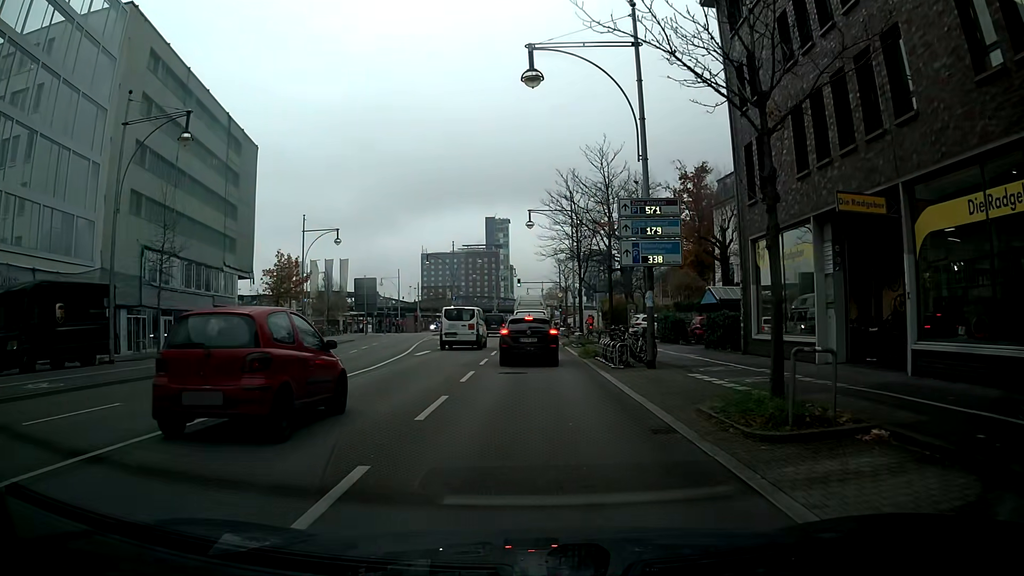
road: primary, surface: asphalt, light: Day
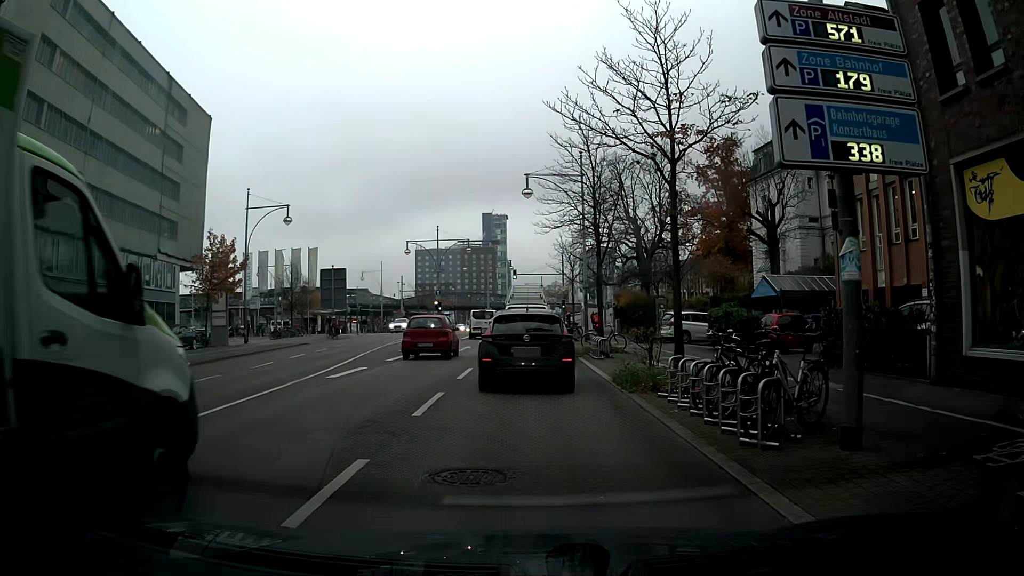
(0.0, +11.5) m; -1°
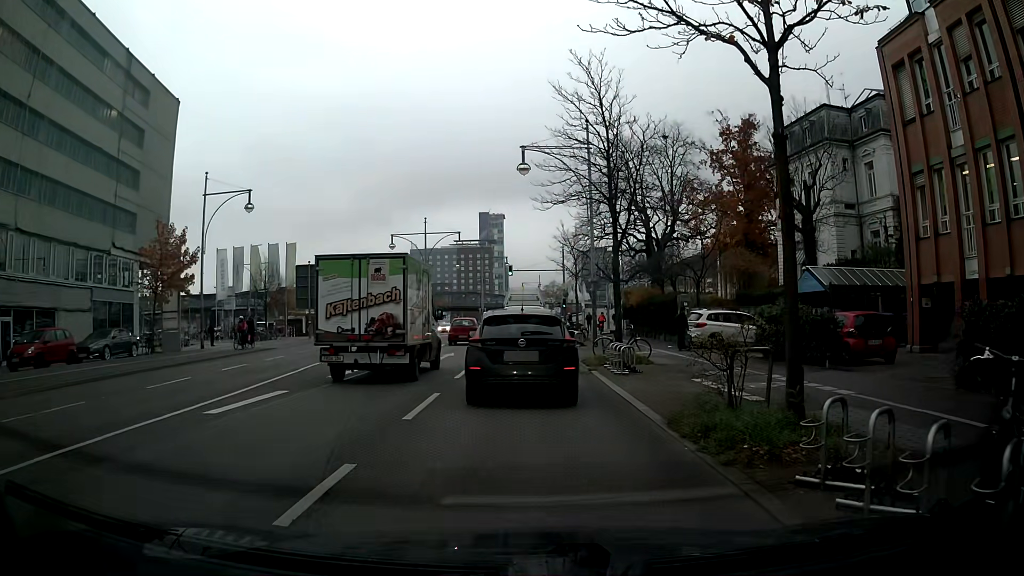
(0.0, +6.1) m; +1°
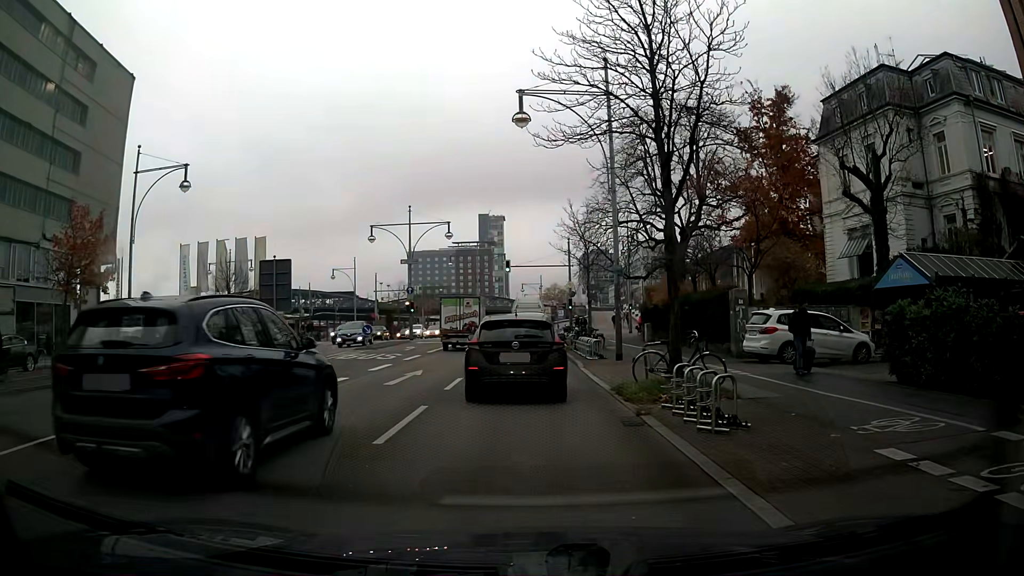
(0.0, +8.4) m; -1°
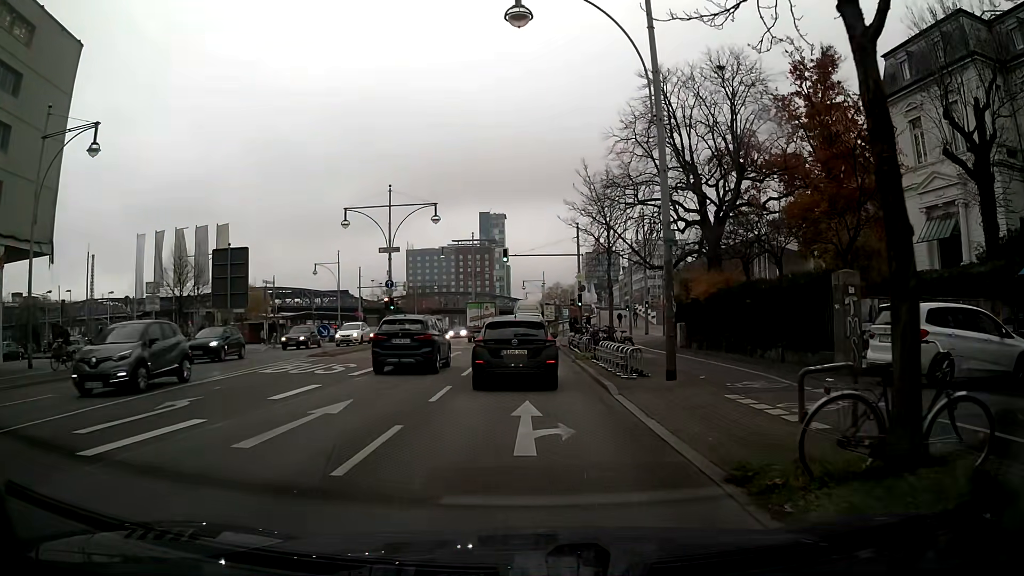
(0.0, +8.3) m; 0°
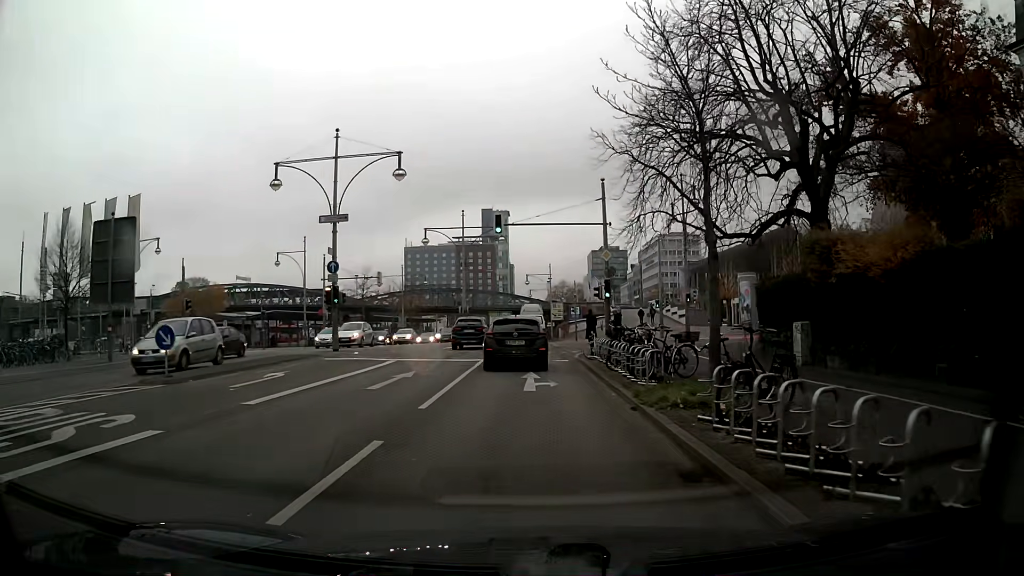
(0.0, +13.8) m; 0°
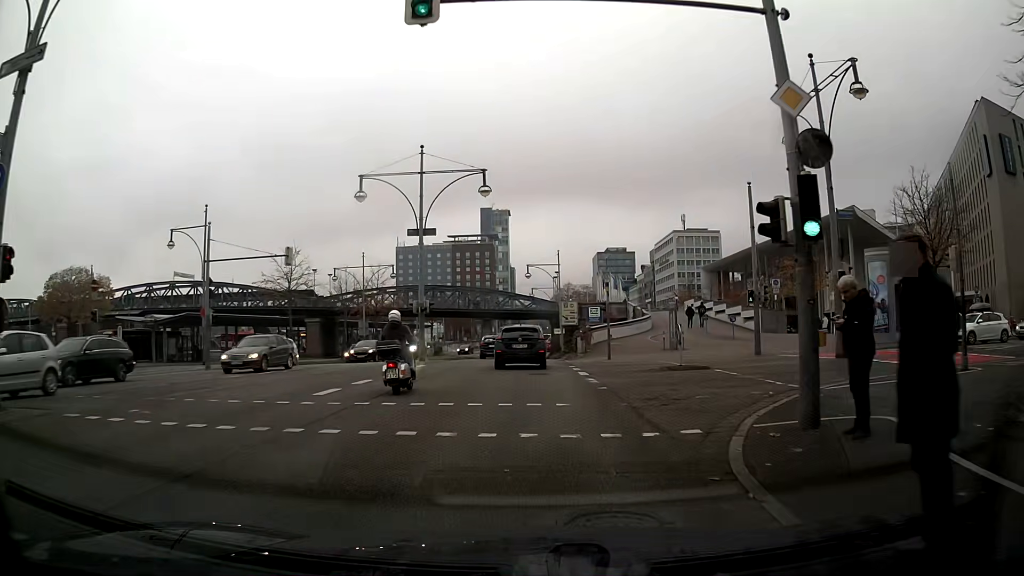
(0.0, +22.0) m; 0°
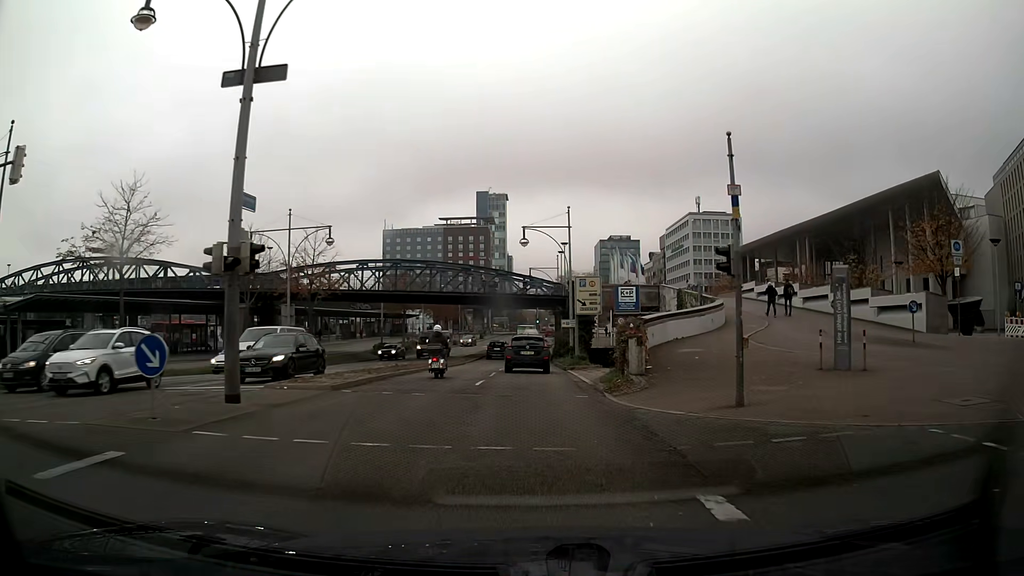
(0.0, +20.9) m; 0°
(0, +10) (0, +20) (0, +30) (0, +40) (0, +50) (0, +60) (0, +70) (+1, +80) (+2, +90) (+3, +100) m
